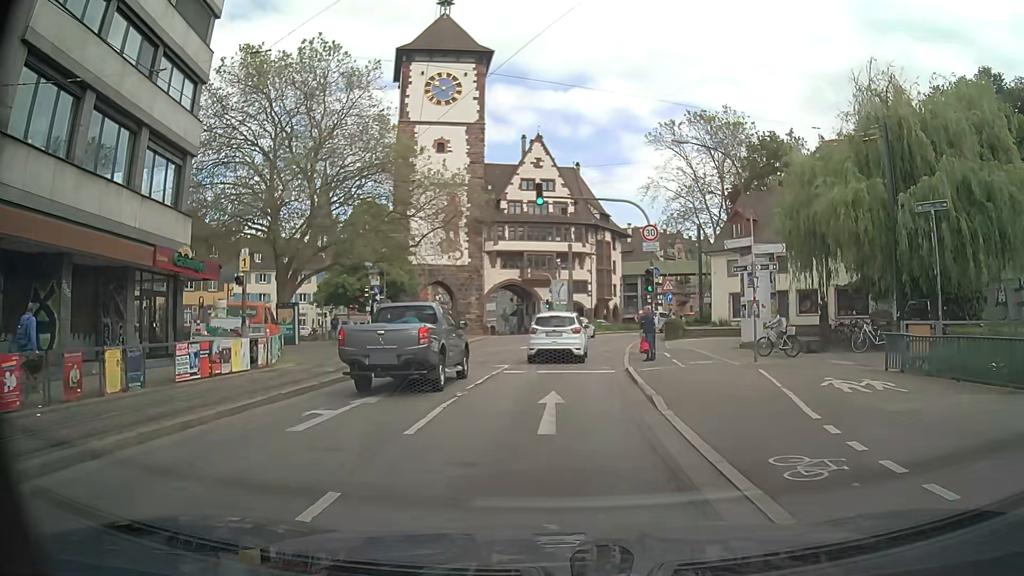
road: primary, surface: asphalt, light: Day
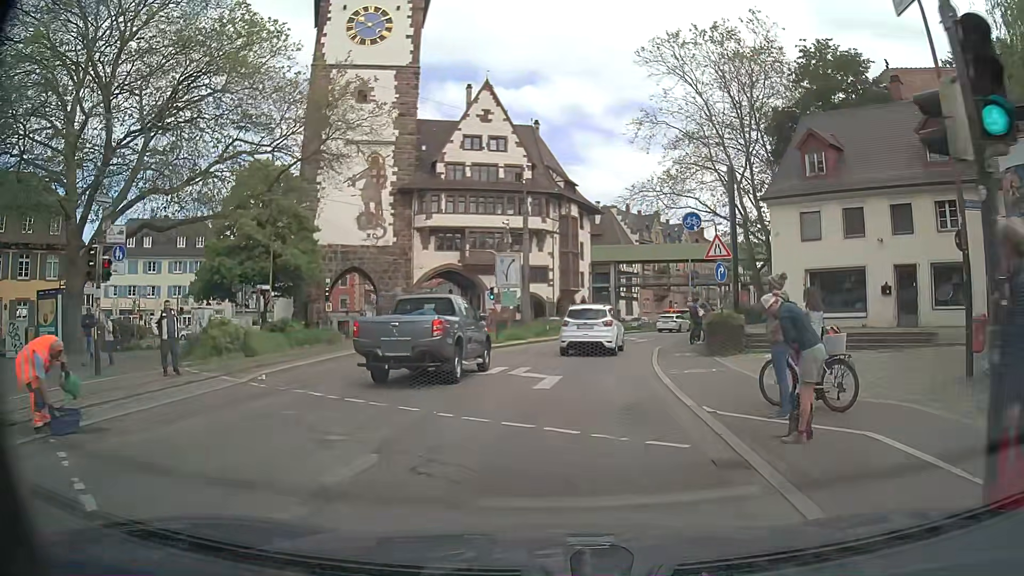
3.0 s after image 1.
(+0.5, +19.7) m; +4°
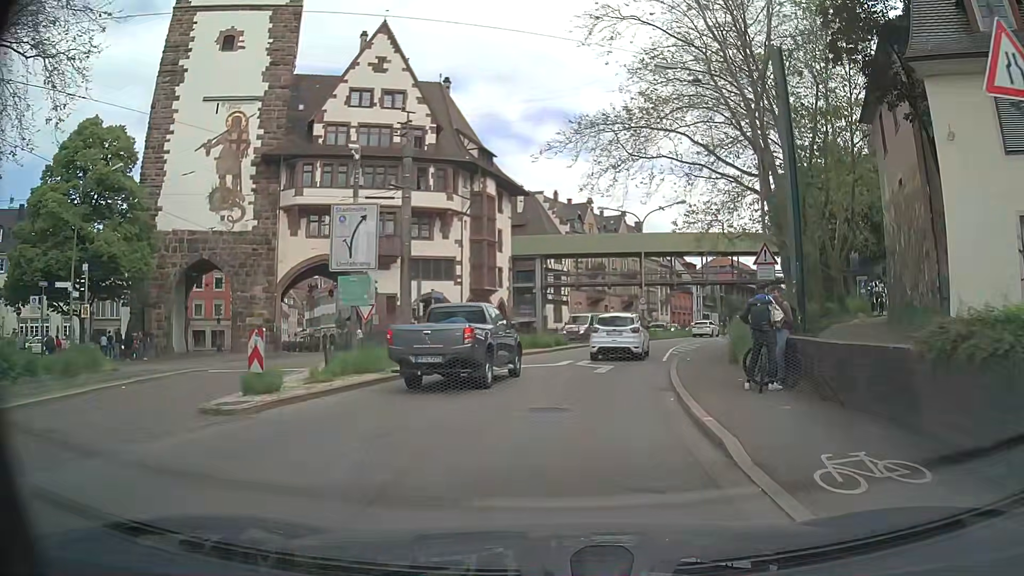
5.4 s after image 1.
(+0.7, +16.3) m; +7°
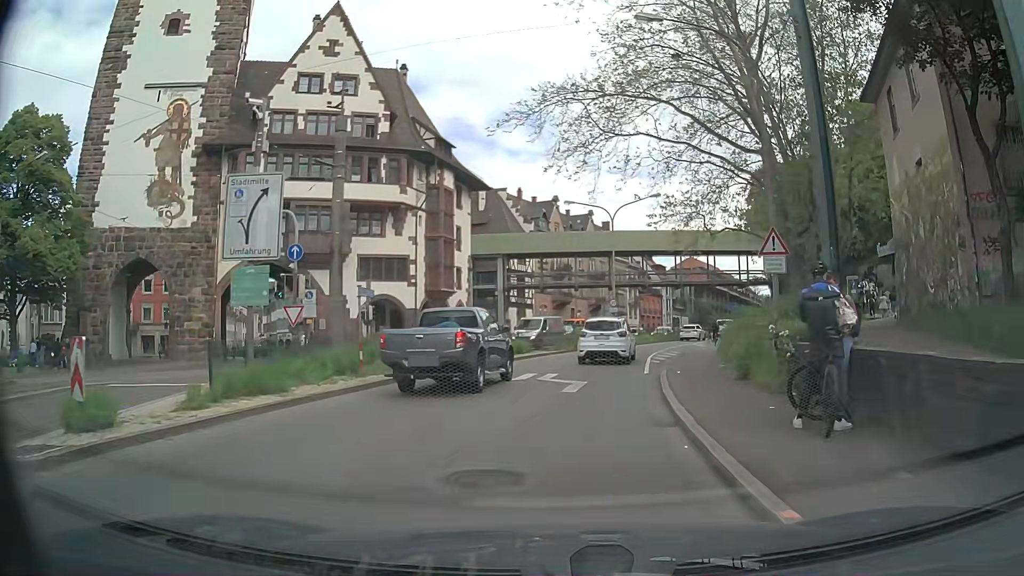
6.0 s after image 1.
(+0.1, +4.3) m; +4°
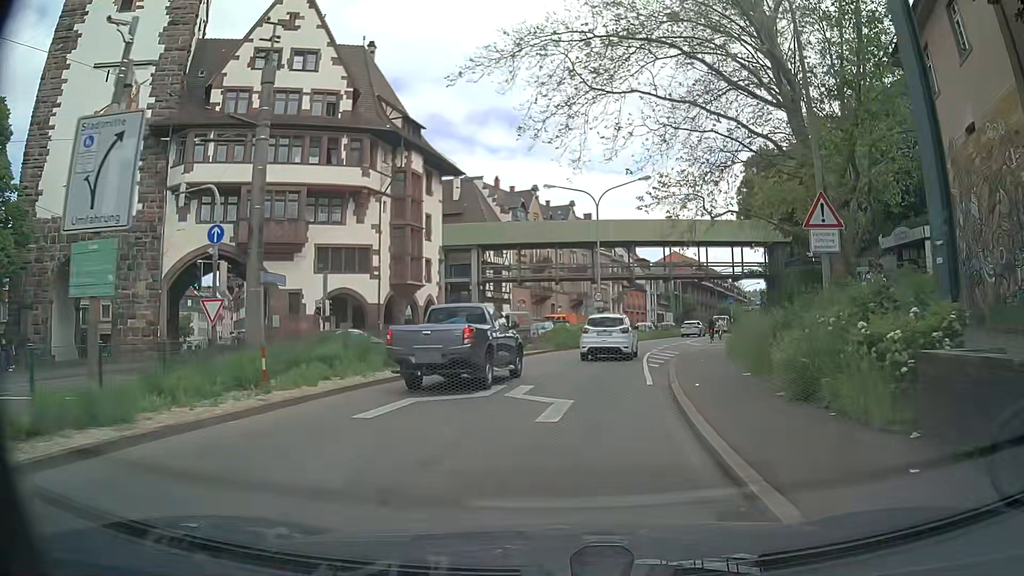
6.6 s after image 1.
(0.0, +4.7) m; +1°
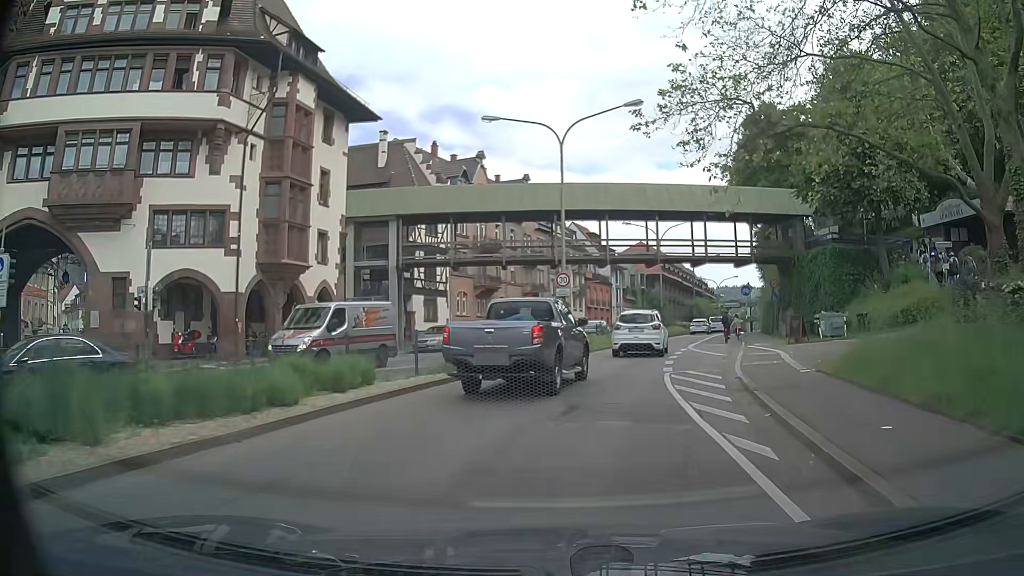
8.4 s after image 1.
(+0.6, +14.2) m; +4°
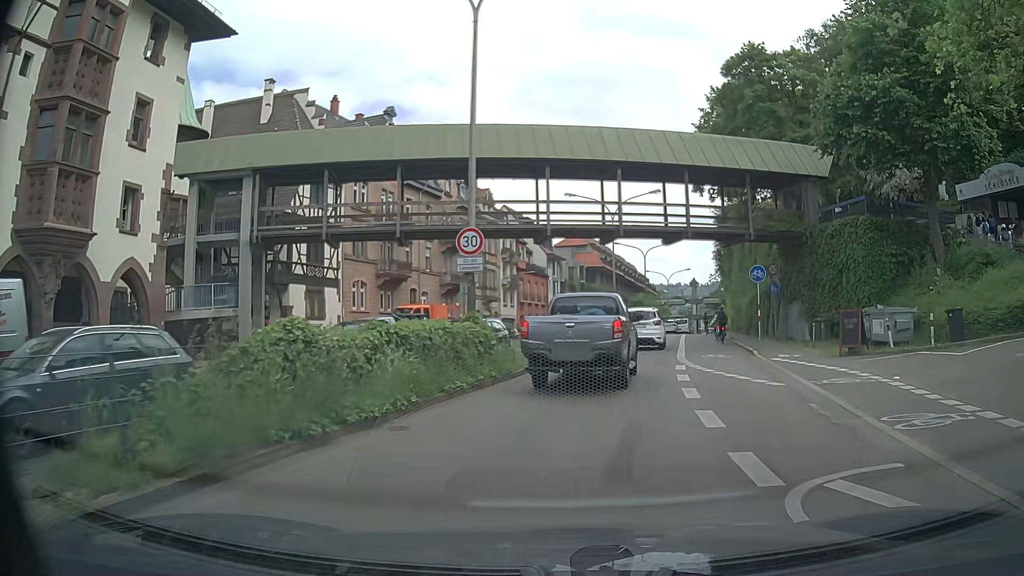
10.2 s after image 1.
(+0.6, +12.3) m; +7°
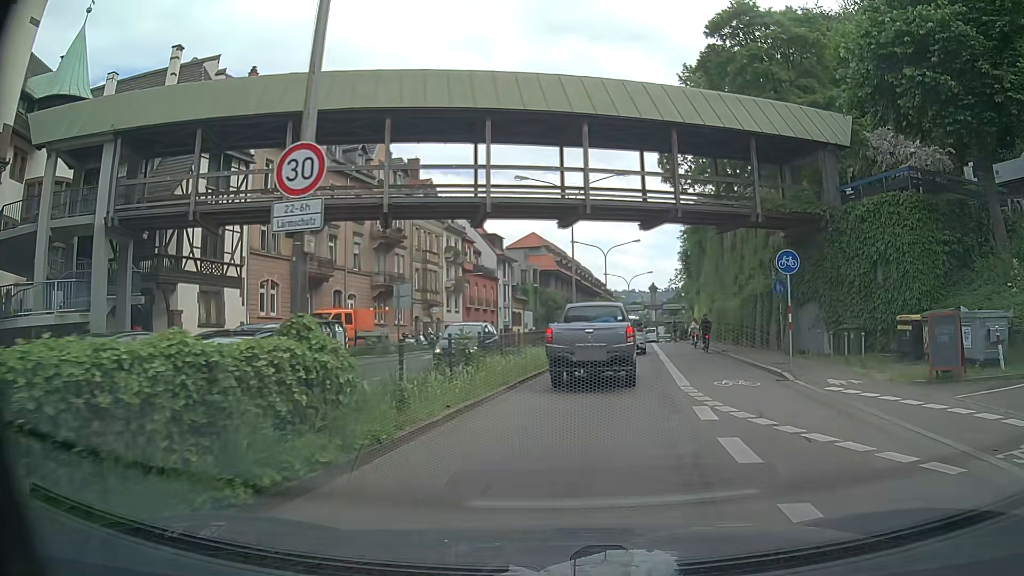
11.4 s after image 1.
(+0.1, +7.6) m; +2°
(+1, +10) (+2, +20) (+3, +30) (+4, +40) (+5, +50) (+7, +60) (+9, +69) (+10, +79) (+12, +89) (+14, +99) m
